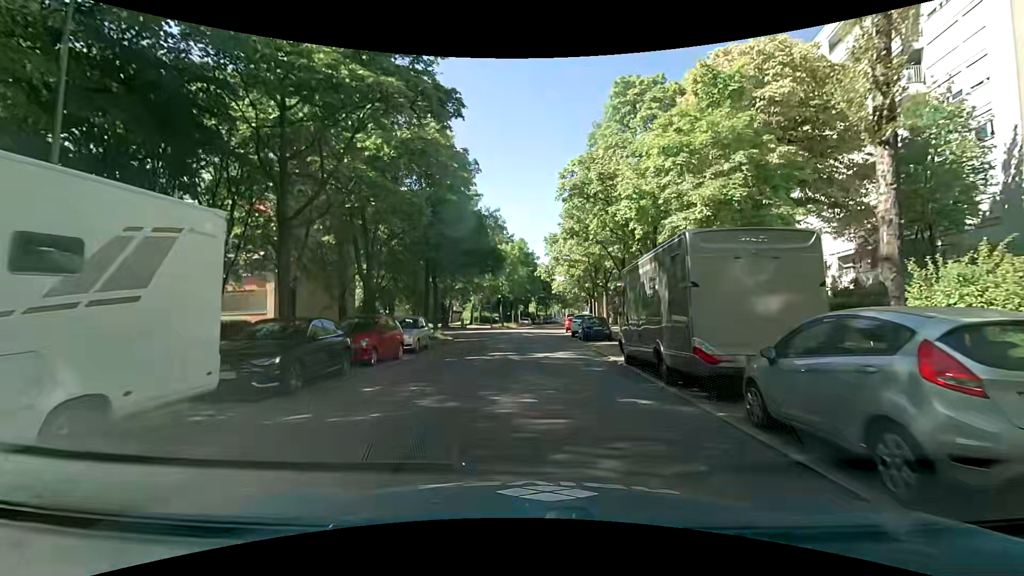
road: residential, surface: asphalt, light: Day
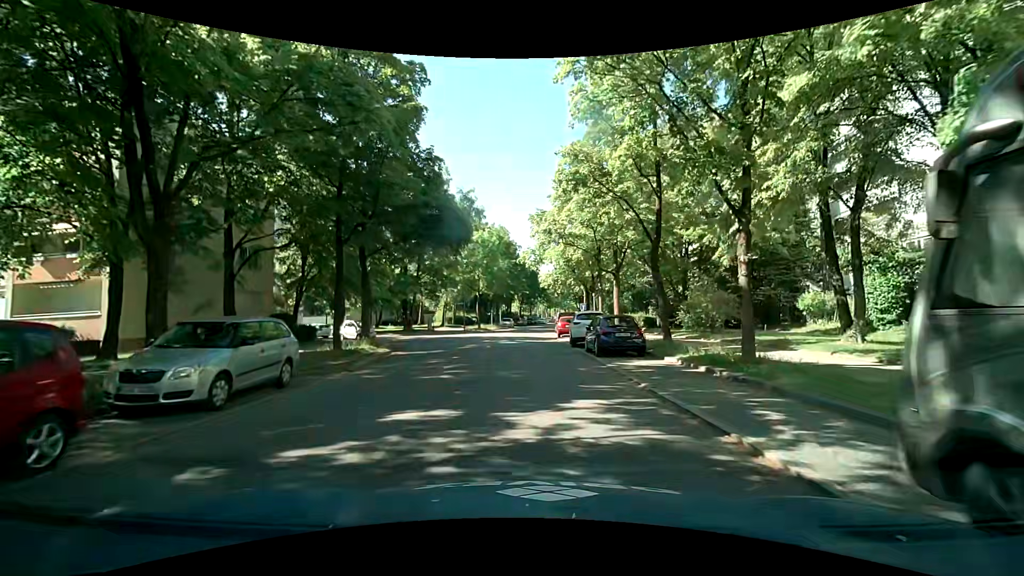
(-0.1, +12.0) m; +1°
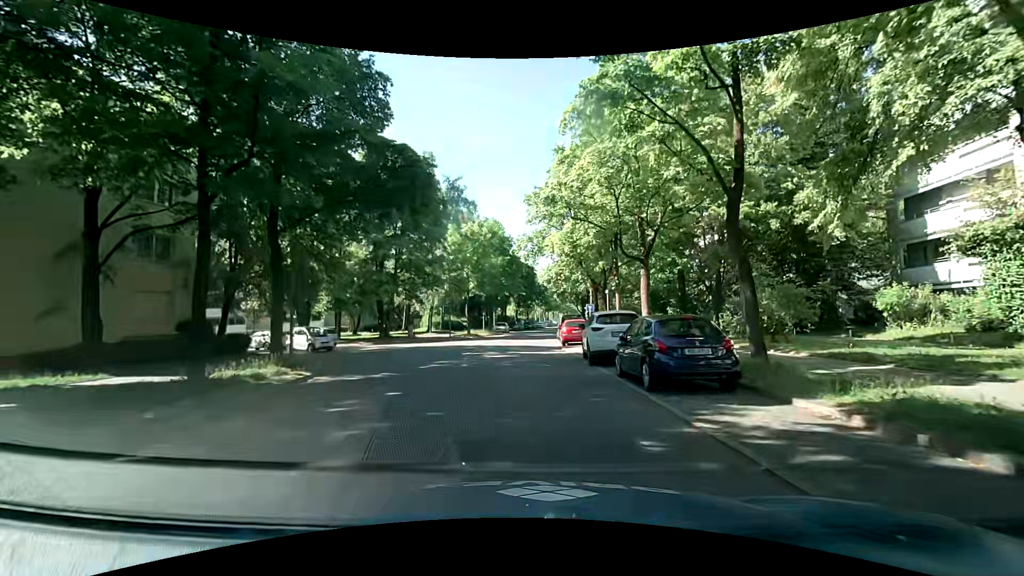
(0.0, +7.8) m; -1°
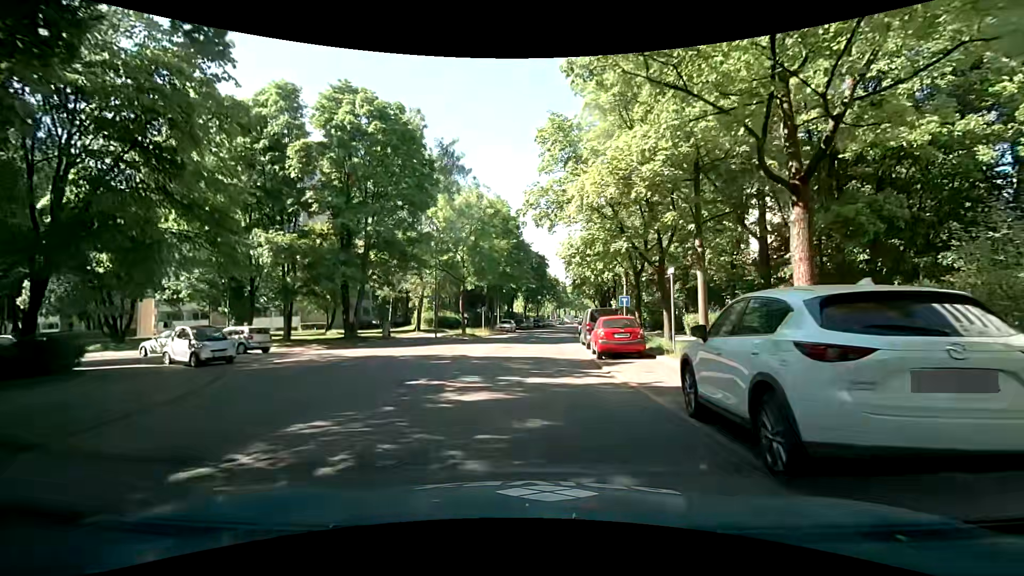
(0.0, +11.3) m; 0°
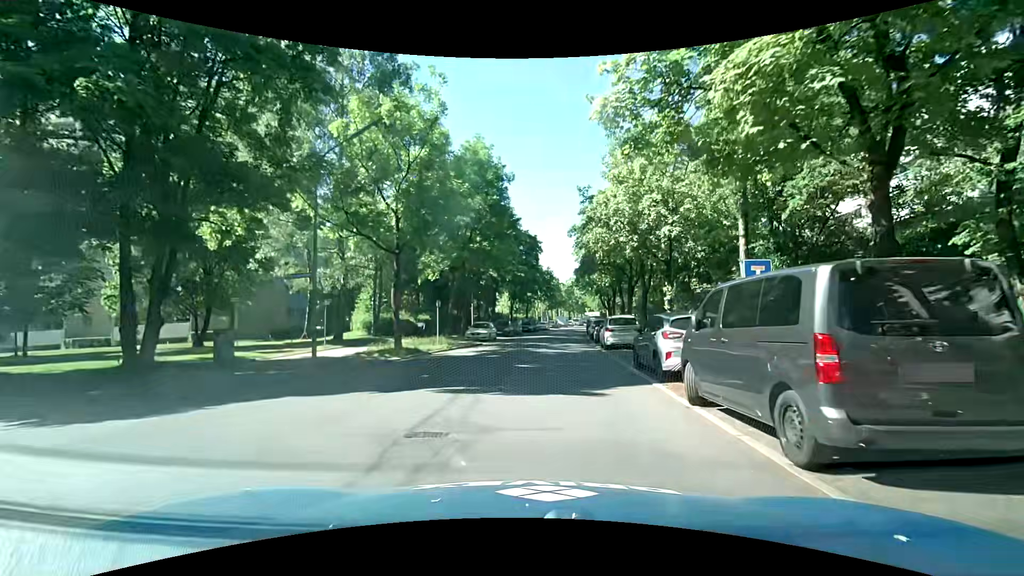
(+0.3, +18.8) m; +2°
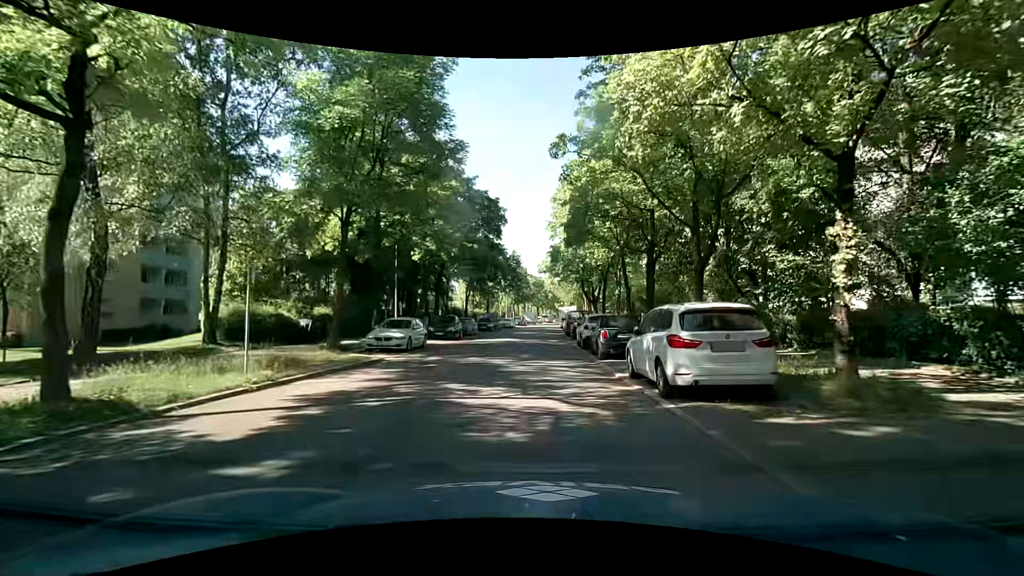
(+0.6, +15.3) m; +5°
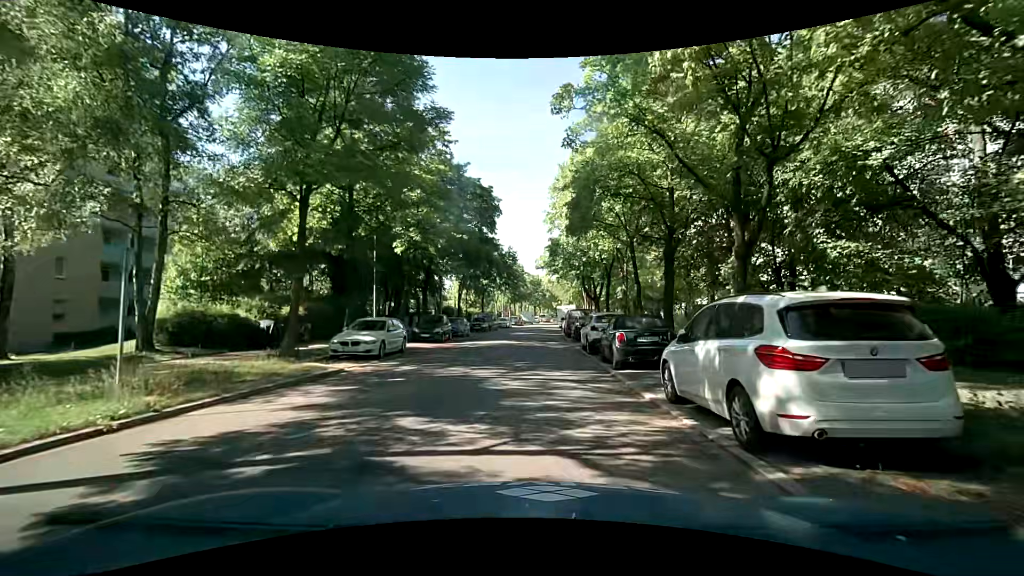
(-0.1, +3.4) m; -1°
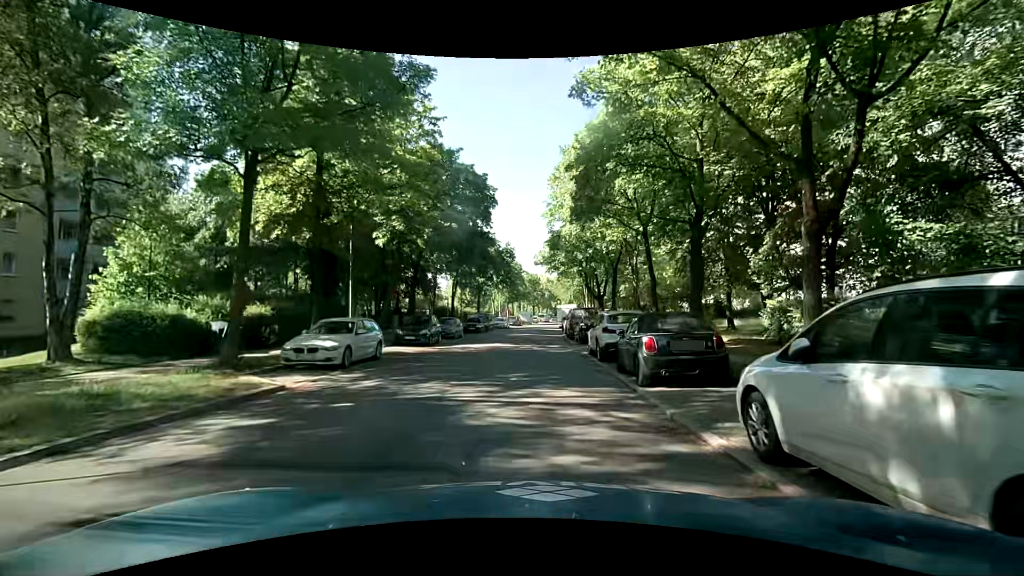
(0.0, +3.2) m; -1°
